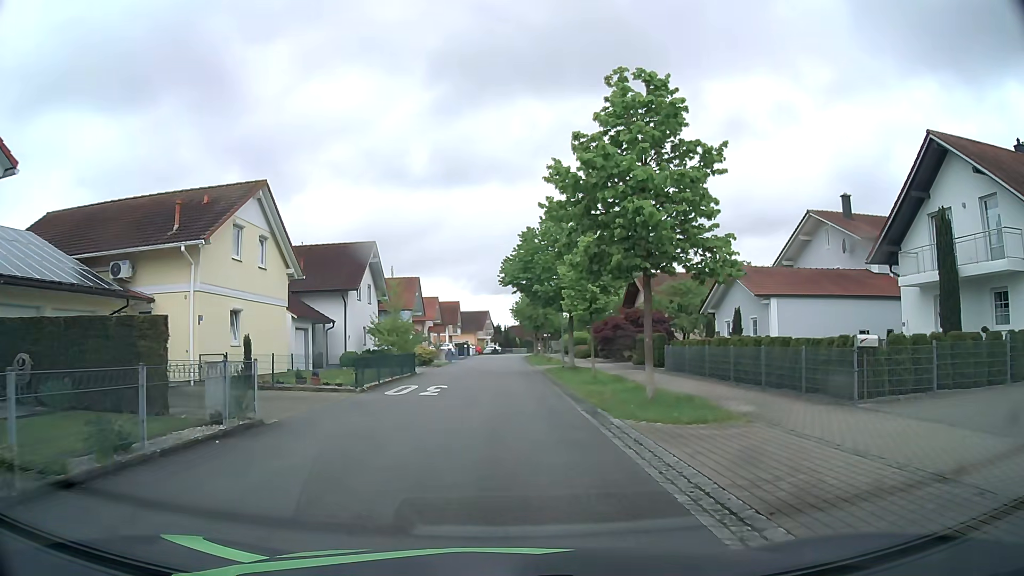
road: residential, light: Day
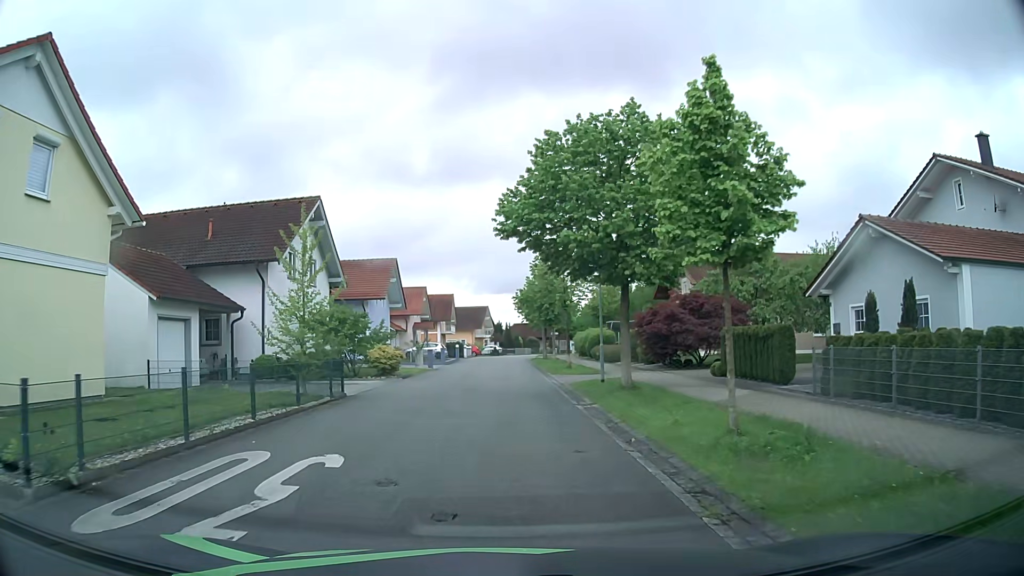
(+0.1, +14.1) m; 0°
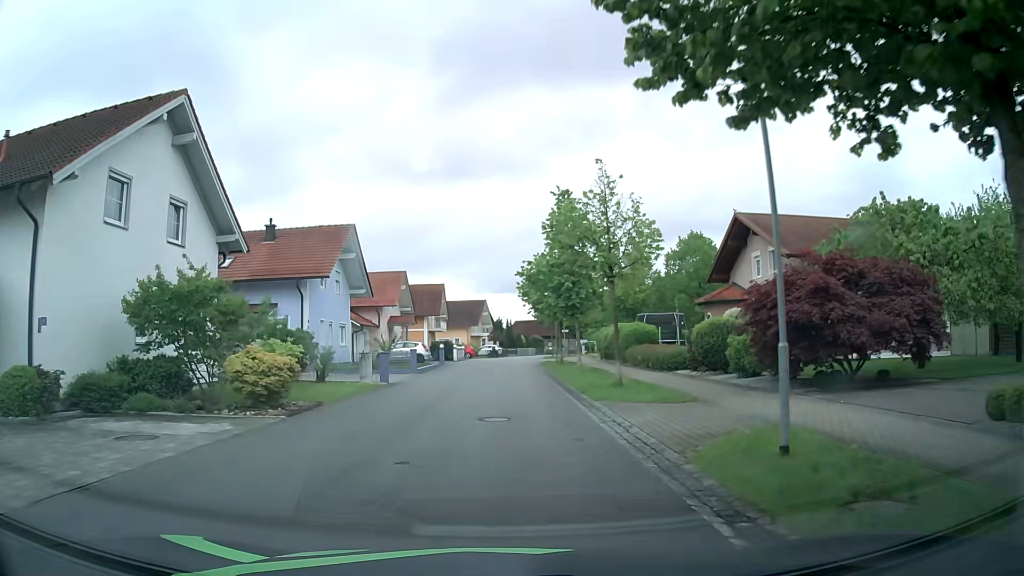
(0.0, +14.3) m; 0°
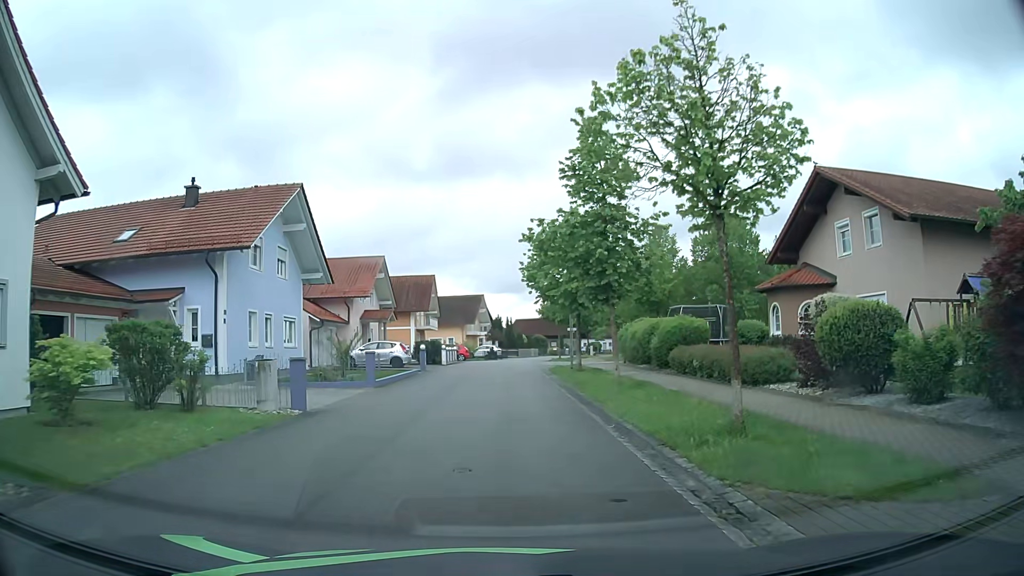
(0.0, +9.7) m; 0°
(0, +10) (0, +20) (0, +30) (0, +40) (+1, +50) (+1, +60) (+3, +70) (+5, +80) (+7, +89) (+10, +99) m
